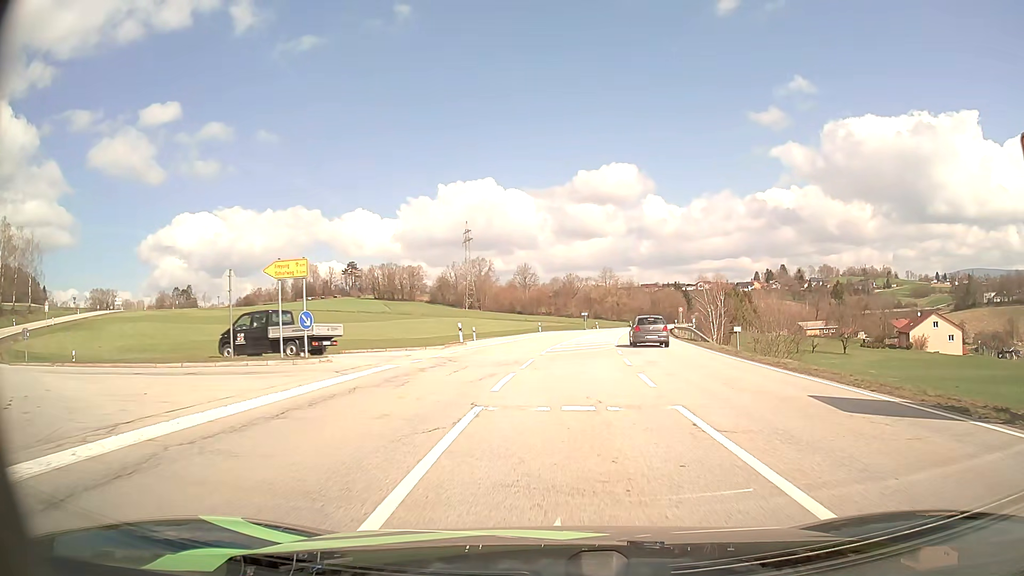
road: secondary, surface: asphalt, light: Day
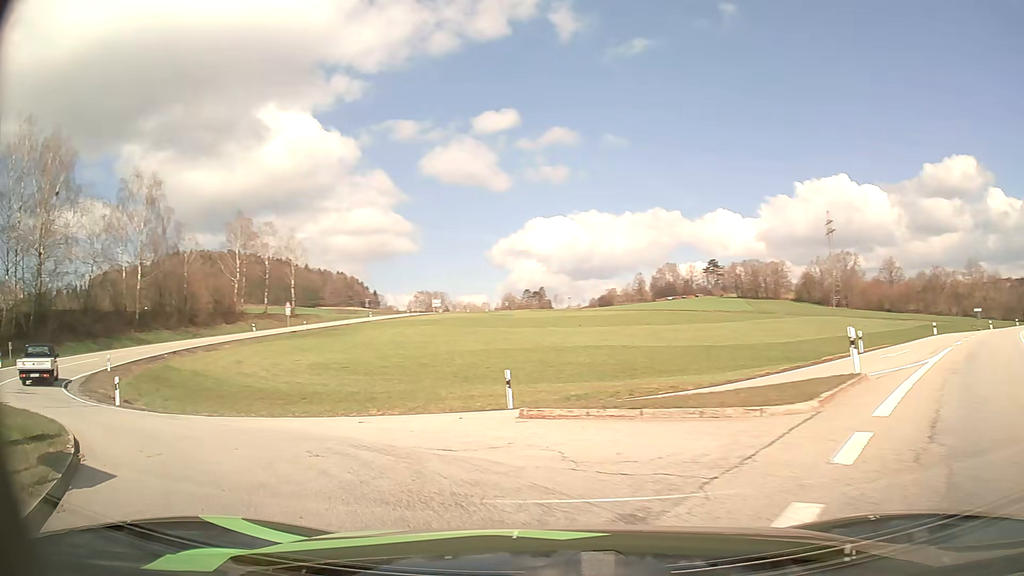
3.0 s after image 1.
(-2.3, +20.9) m; -30°
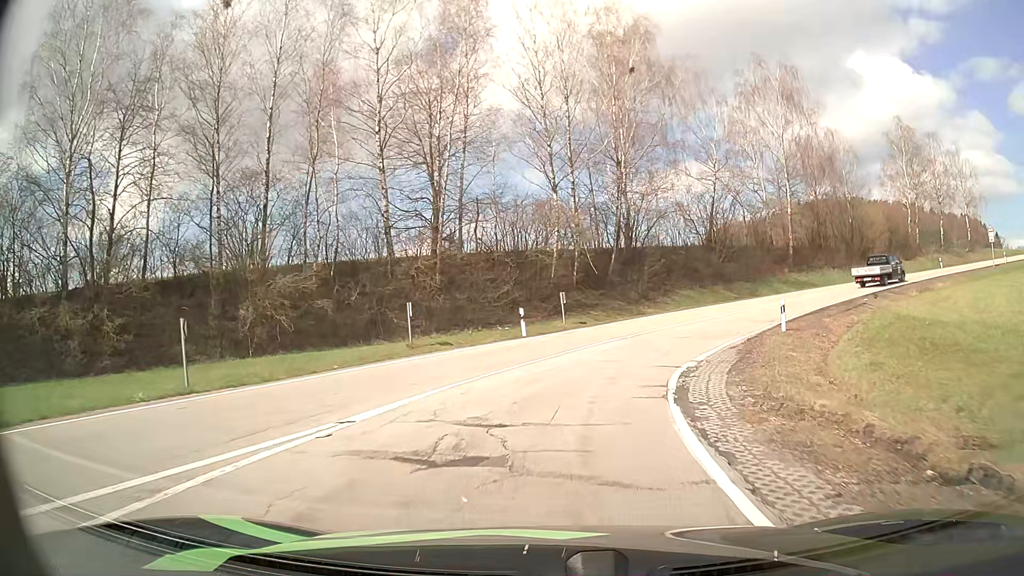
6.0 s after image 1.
(-14.9, +17.9) m; -55°
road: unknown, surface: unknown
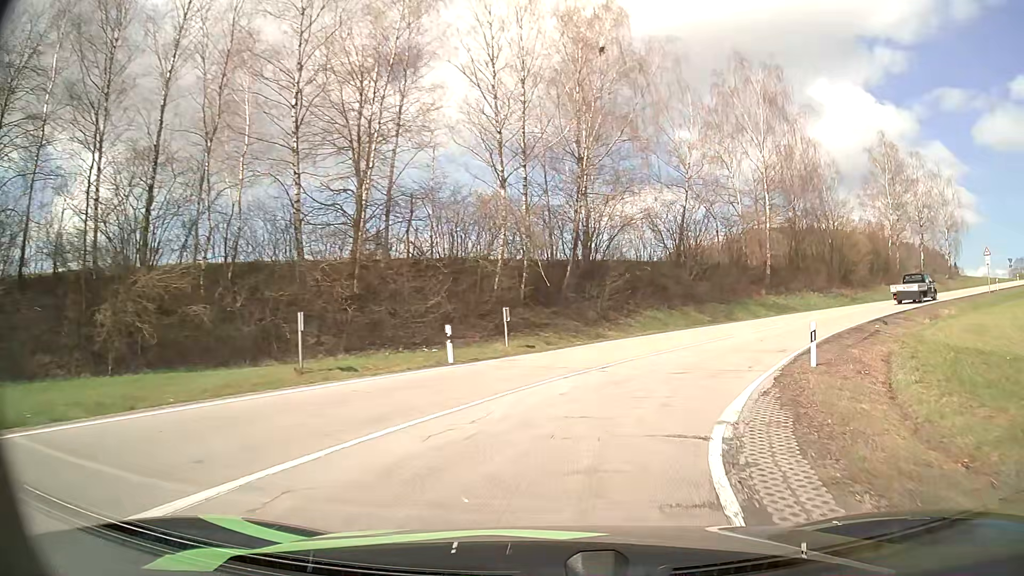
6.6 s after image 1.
(+0.2, +6.5) m; +4°
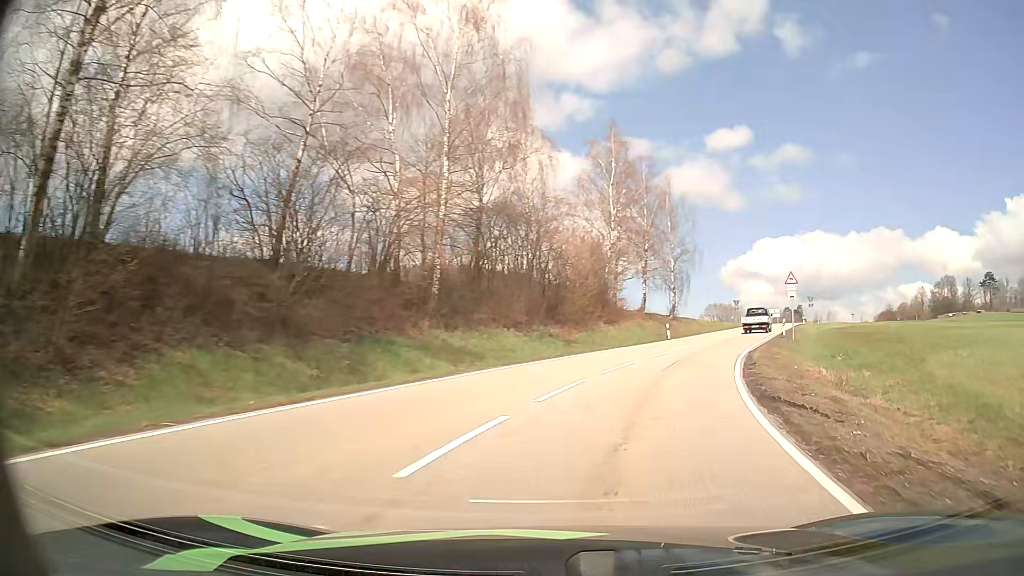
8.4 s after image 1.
(+5.4, +20.4) m; +30°
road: secondary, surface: asphalt
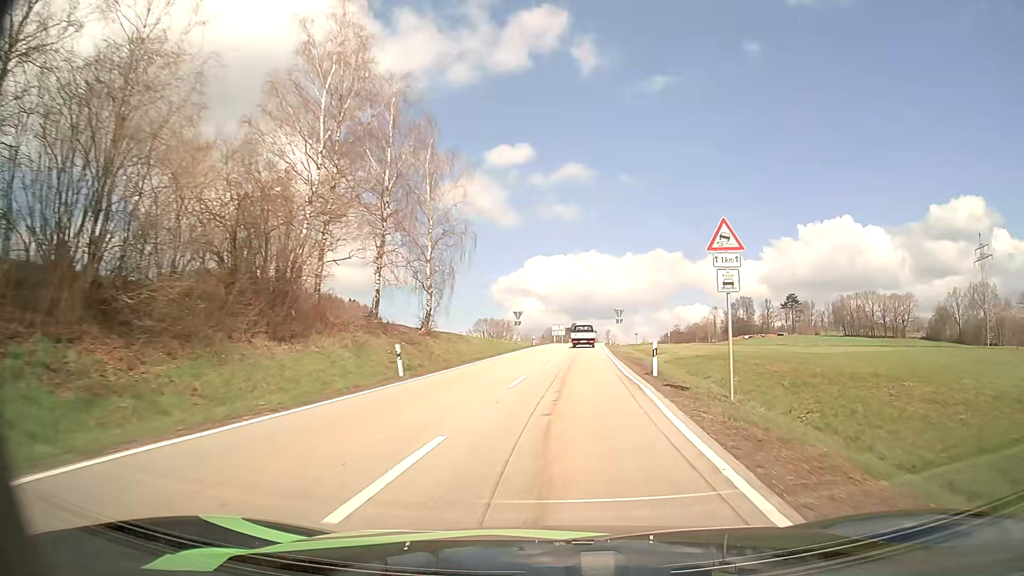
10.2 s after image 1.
(+5.3, +24.2) m; +21°
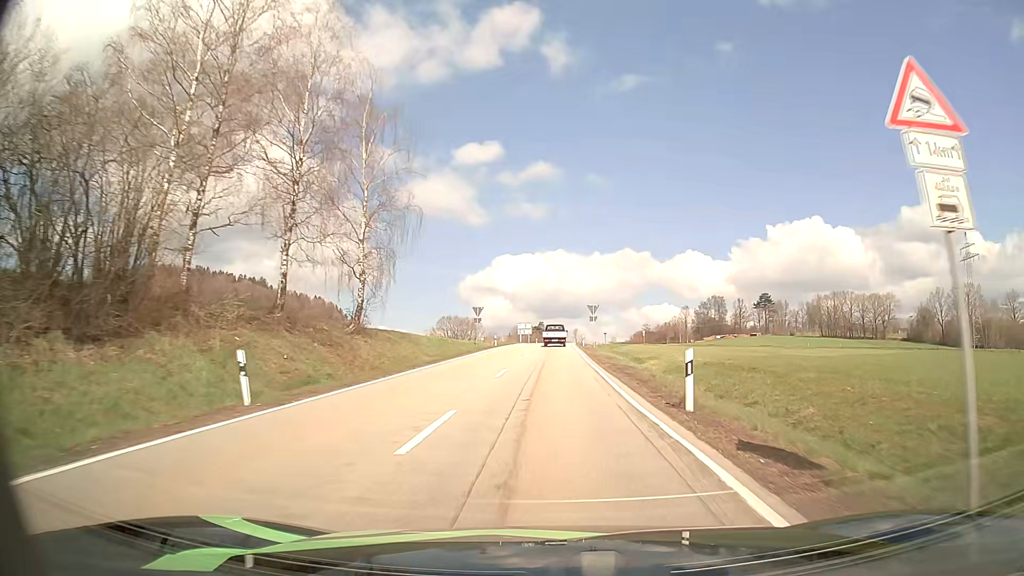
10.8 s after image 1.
(+0.2, +9.4) m; +2°
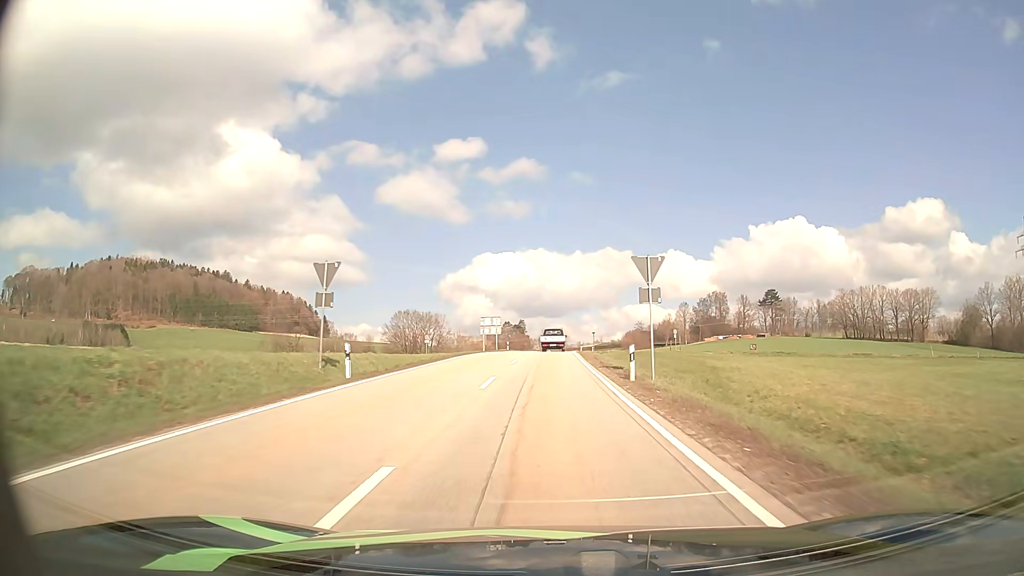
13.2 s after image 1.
(+0.5, +43.7) m; +2°
(0, +10) (0, +20) (0, +30) (0, +40) (0, +50) (+1, +60) (+1, +70) (+2, +80) (+2, +90) (+3, +100) m
